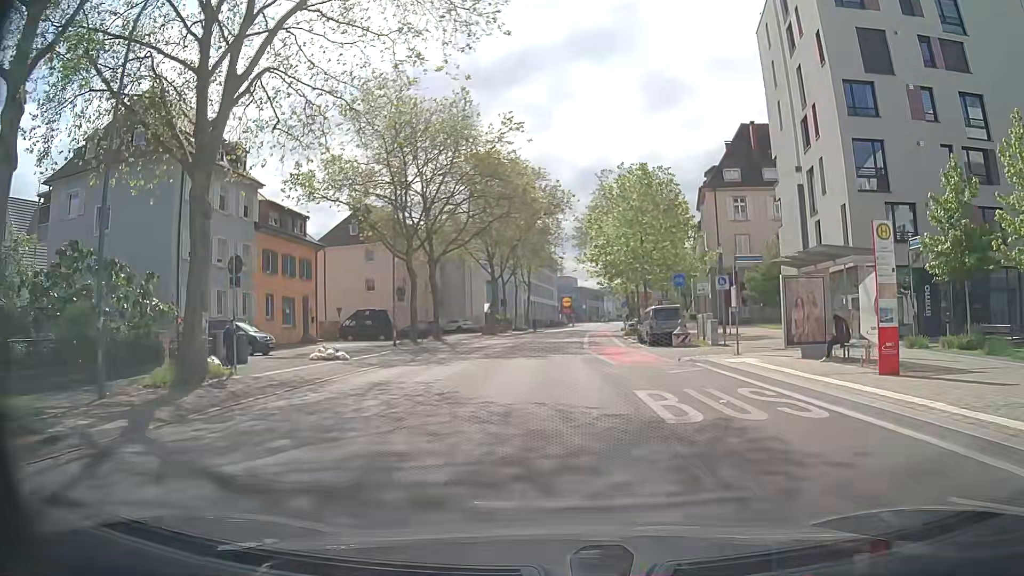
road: secondary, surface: asphalt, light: Day
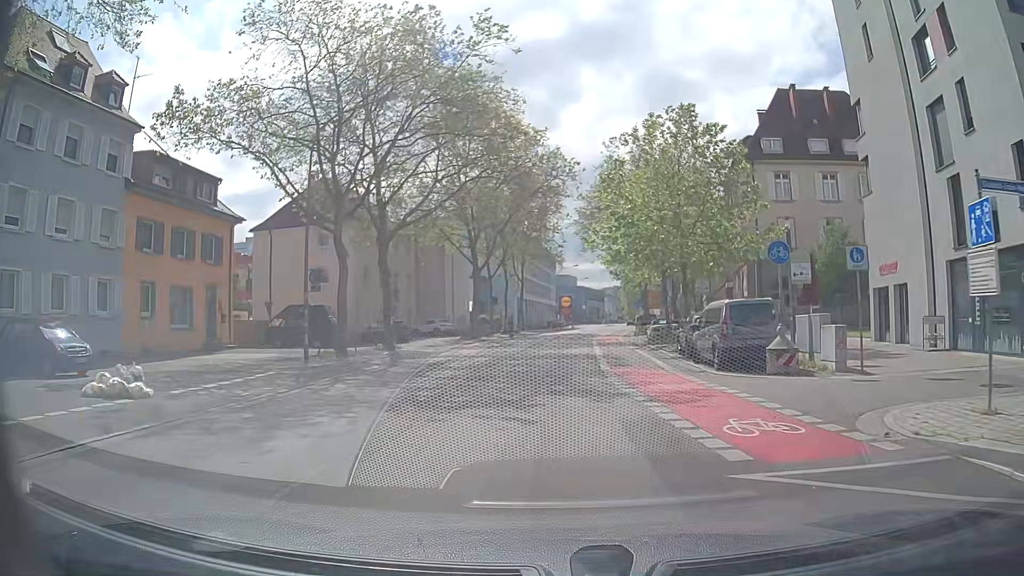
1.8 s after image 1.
(-0.1, +13.5) m; 0°
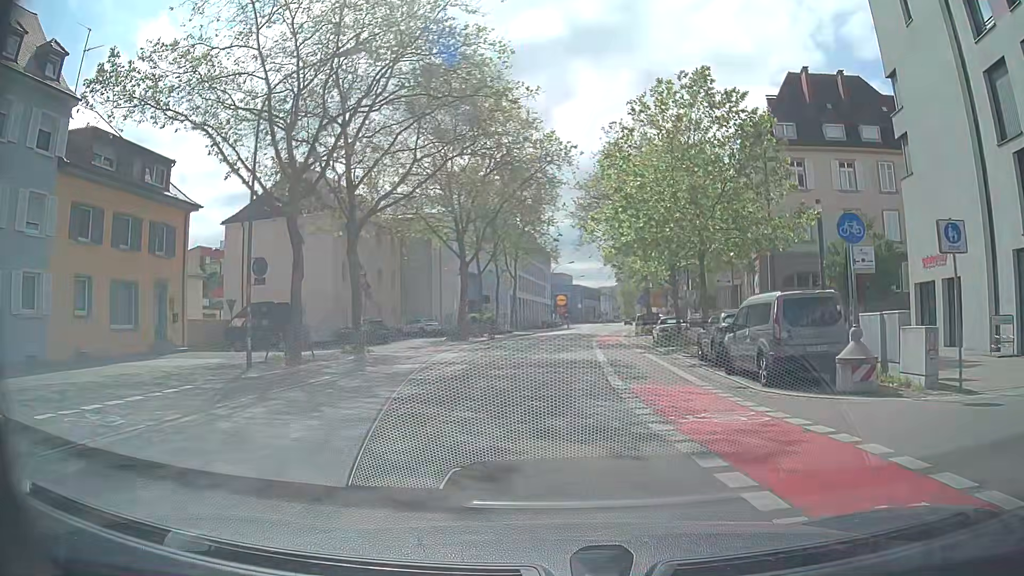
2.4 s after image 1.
(0.0, +4.5) m; 0°
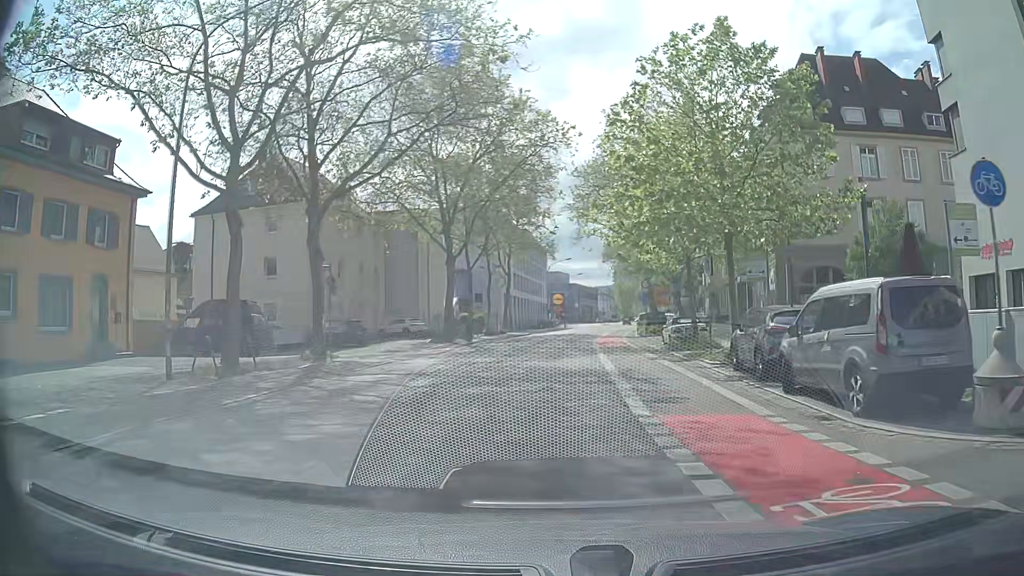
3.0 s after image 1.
(0.0, +4.5) m; -1°
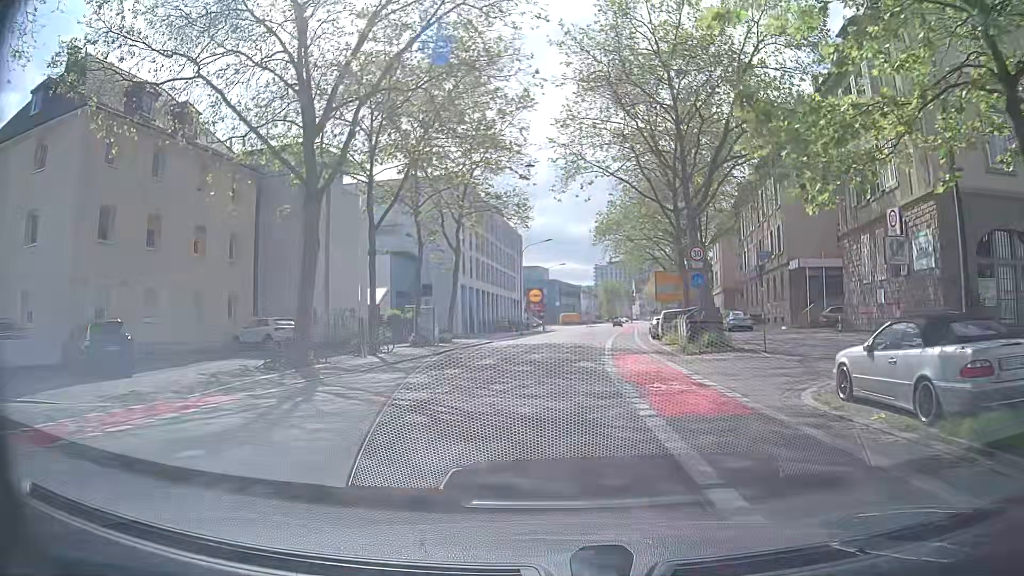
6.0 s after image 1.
(+0.7, +22.6) m; +3°
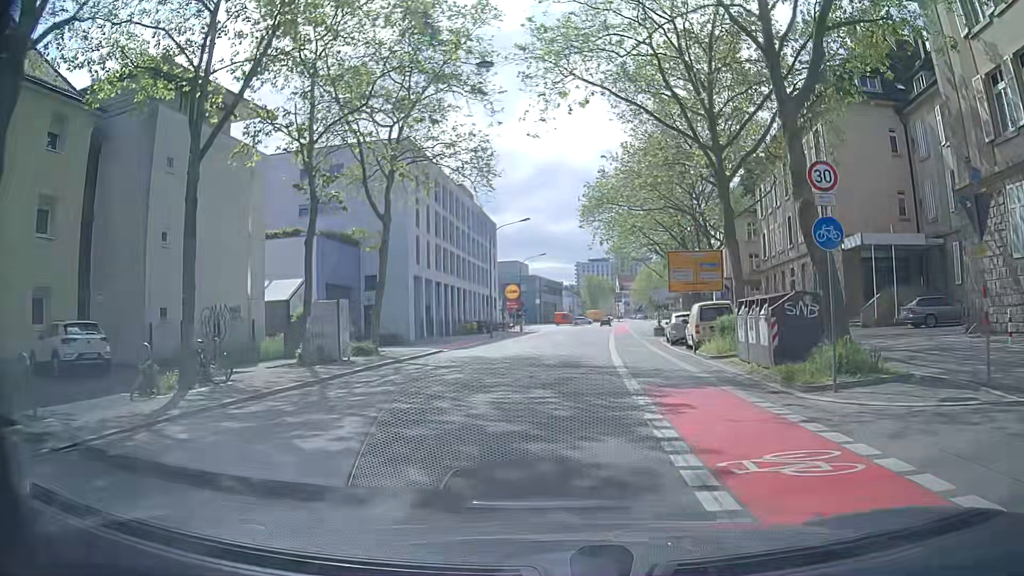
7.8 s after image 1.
(+0.1, +13.6) m; +1°
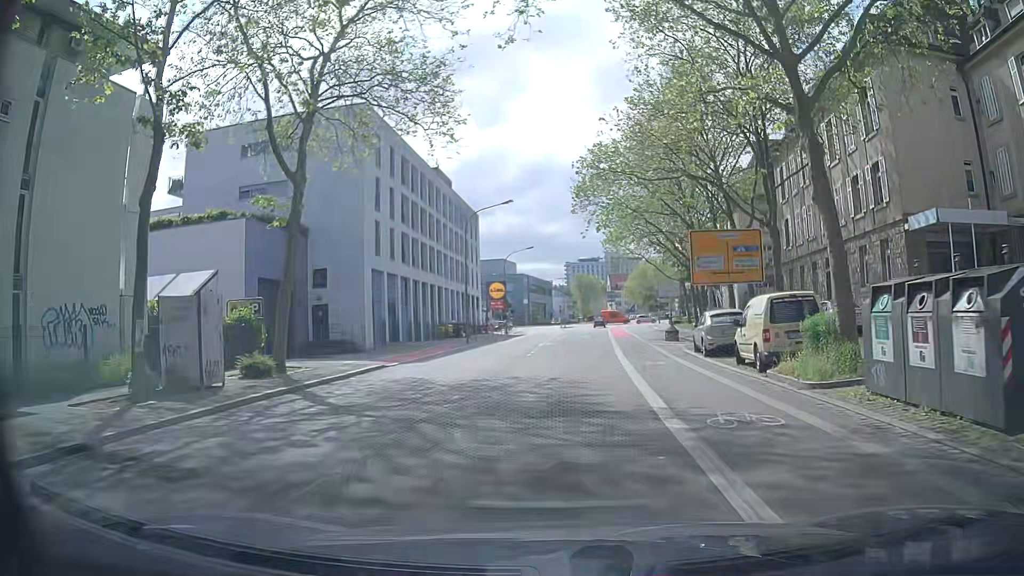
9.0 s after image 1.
(+0.1, +9.0) m; +1°
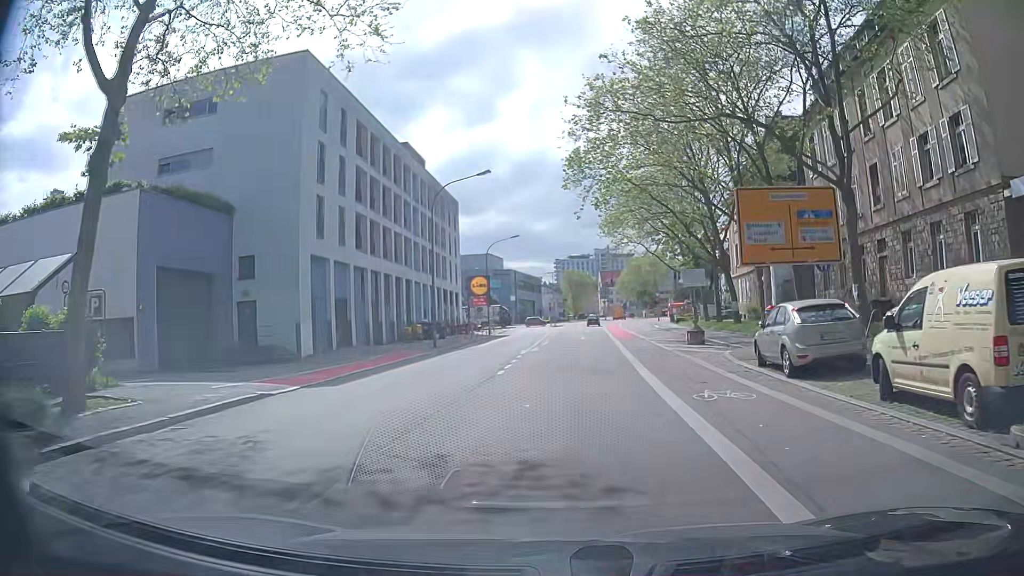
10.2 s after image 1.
(0.0, +9.0) m; 0°
